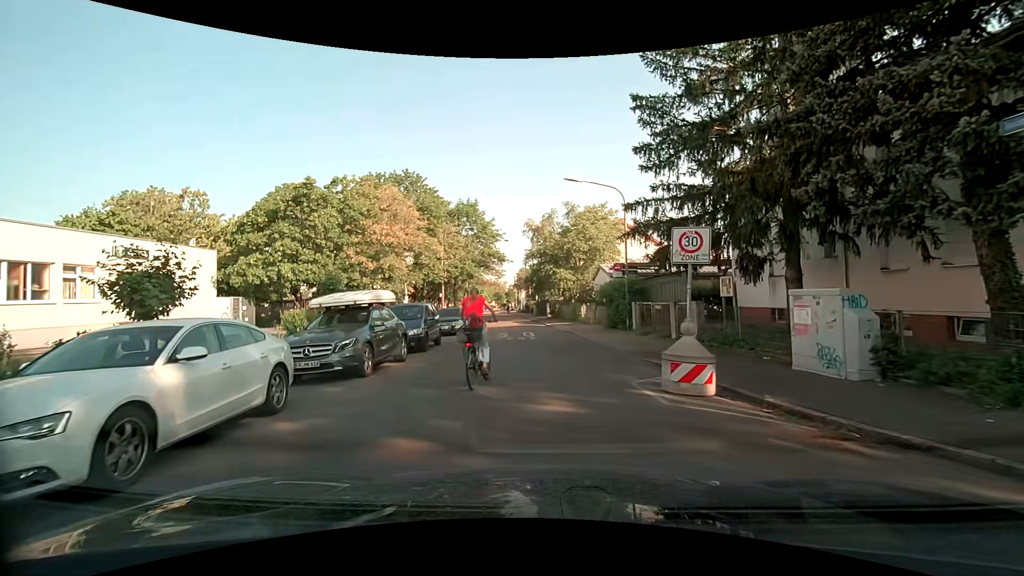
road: residential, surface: asphalt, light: Day
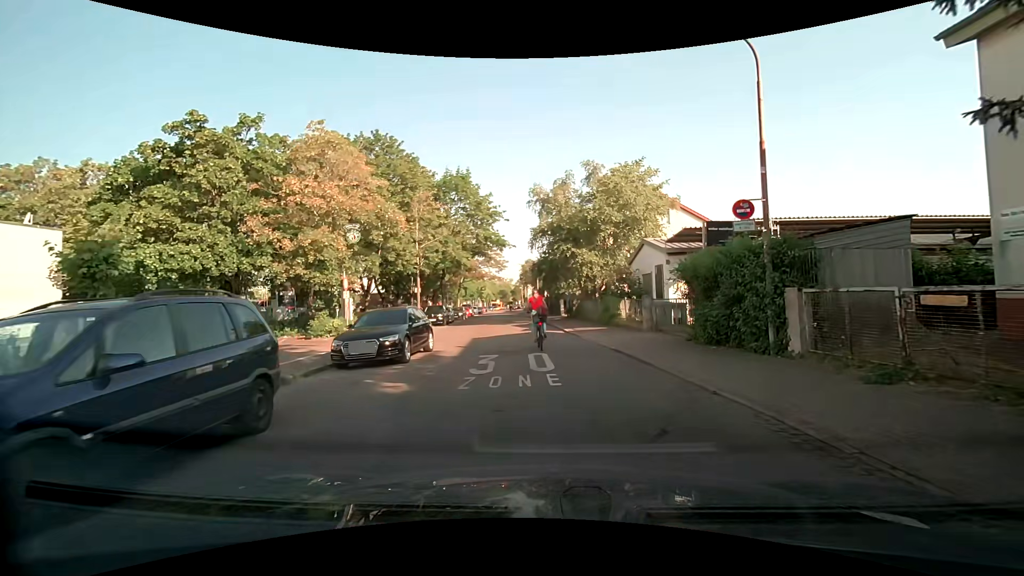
(-0.9, +12.9) m; -2°
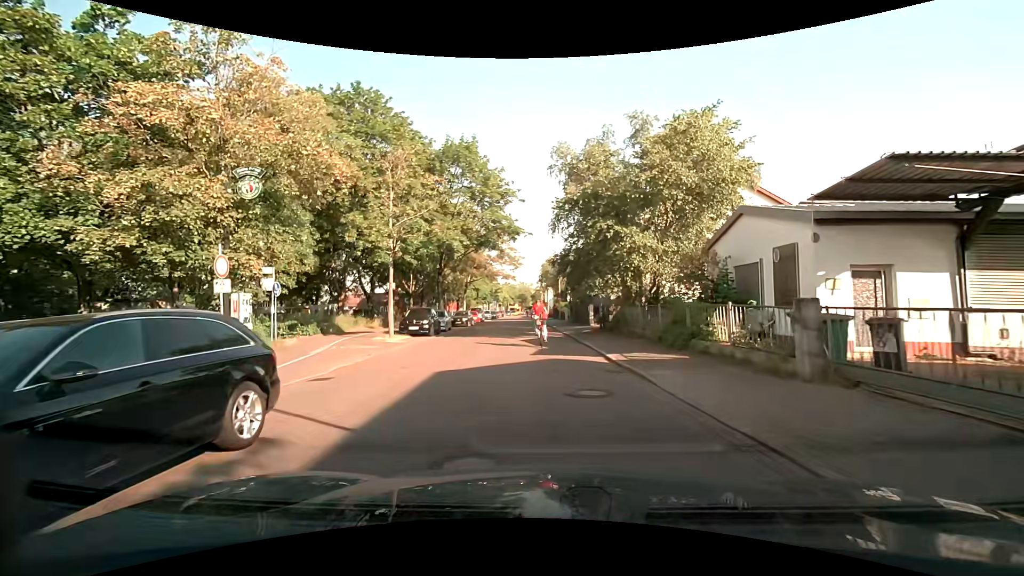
(-0.2, +10.3) m; -2°
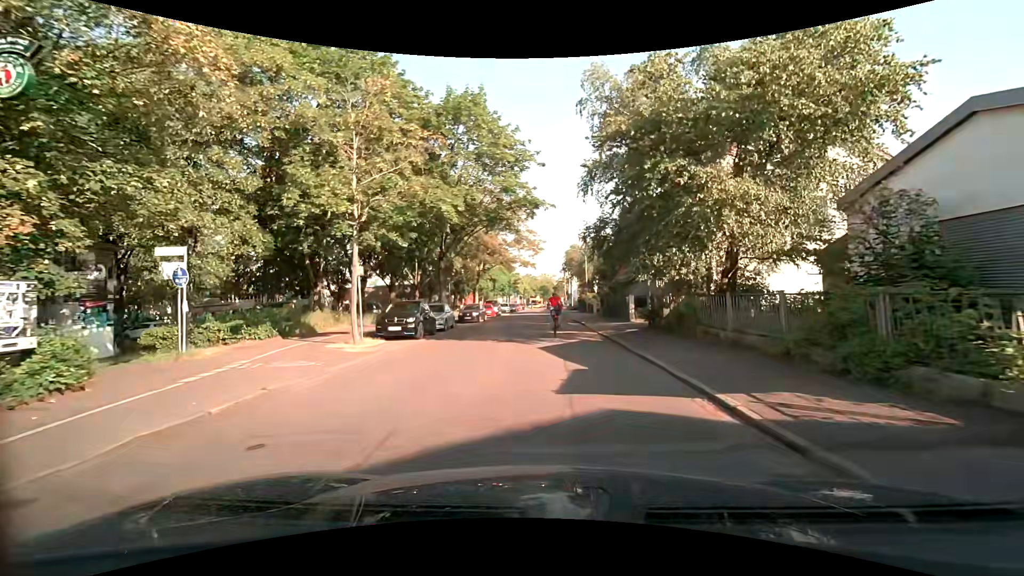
(-0.3, +7.3) m; -3°
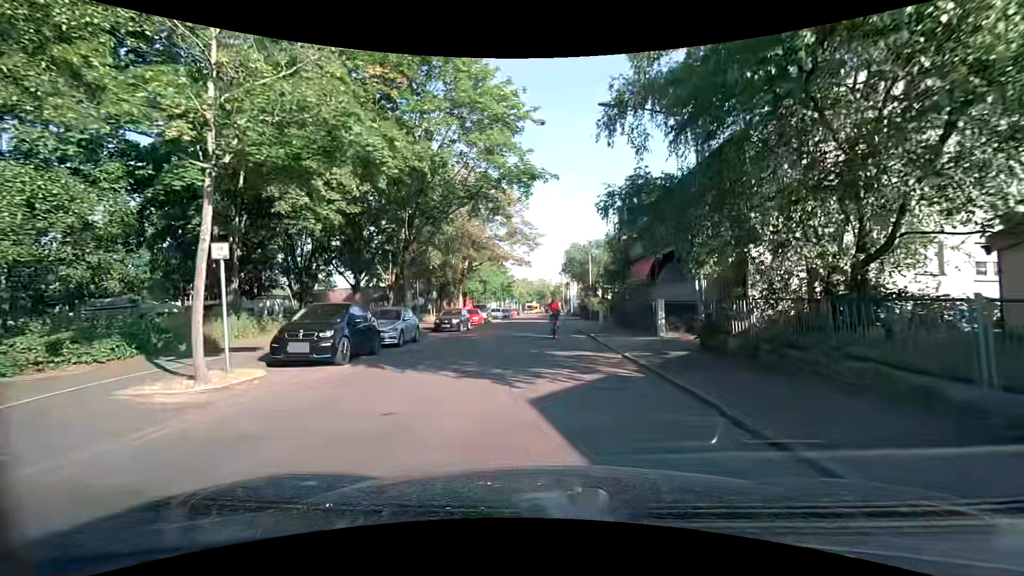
(-0.1, +7.4) m; 0°
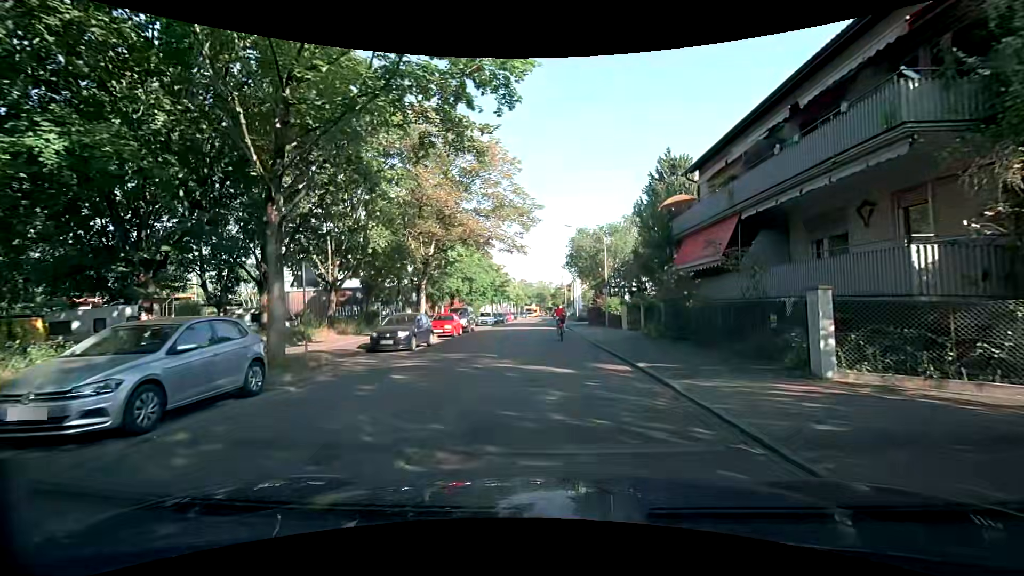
(+0.1, +11.5) m; 0°
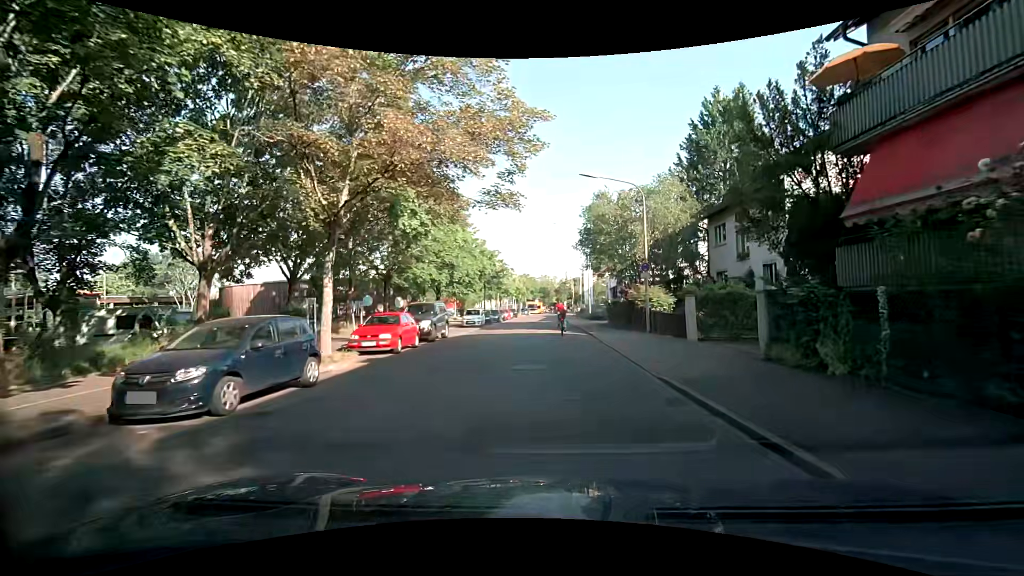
(0.0, +12.0) m; 0°
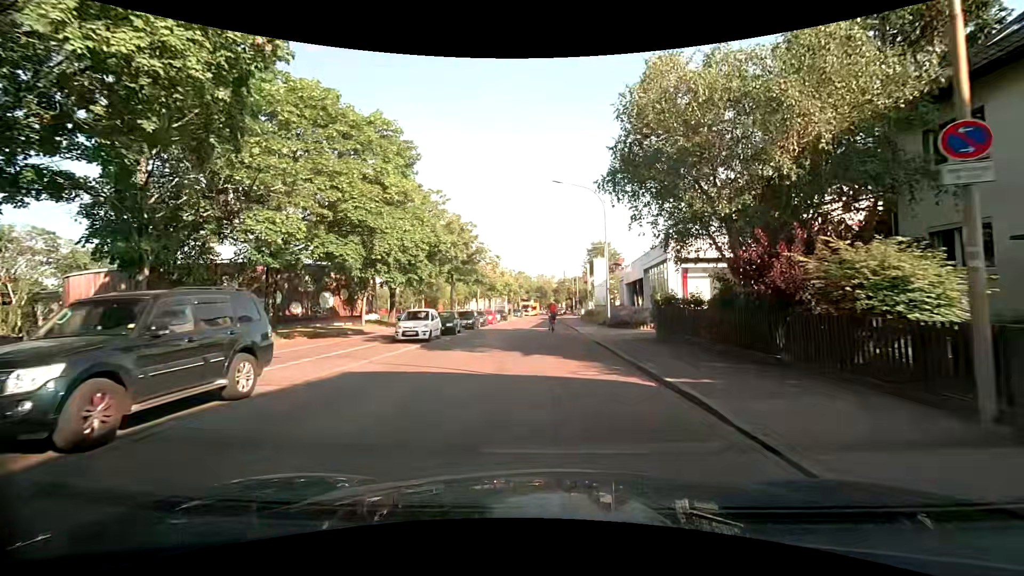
(+0.1, +16.6) m; 0°
(0, +10) (0, +20) (0, +30) (+1, +40) (+1, +50) (+1, +60) (+2, +70) (+2, +80) (+1, +90) (+1, +100) m
